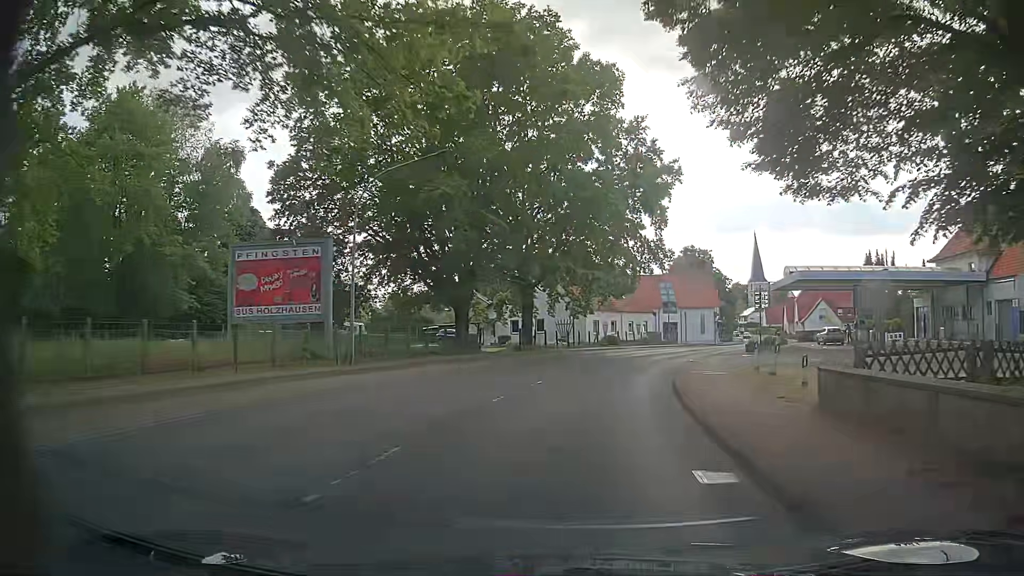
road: primary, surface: asphalt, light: Day
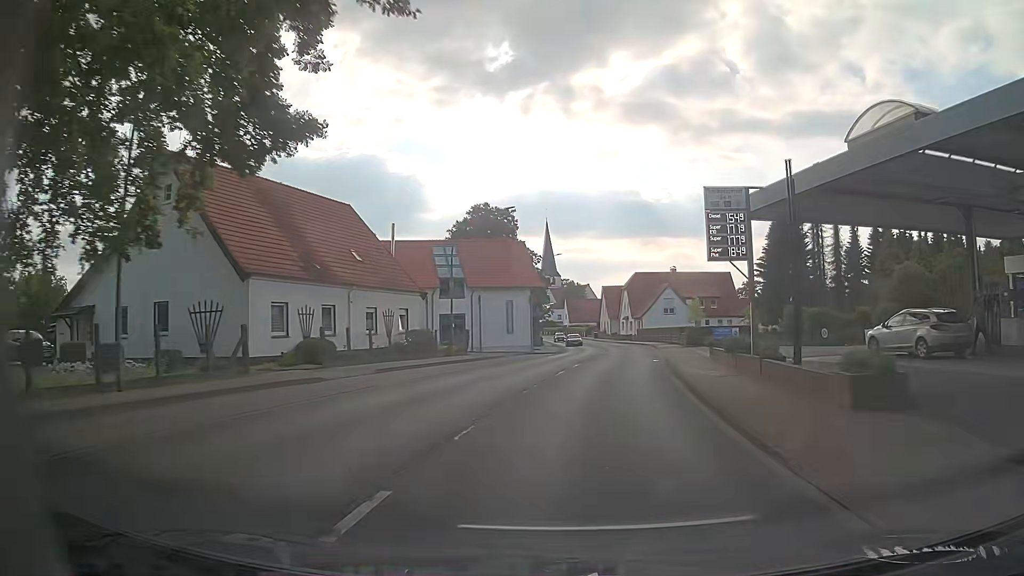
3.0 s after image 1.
(+6.1, +38.9) m; +18°
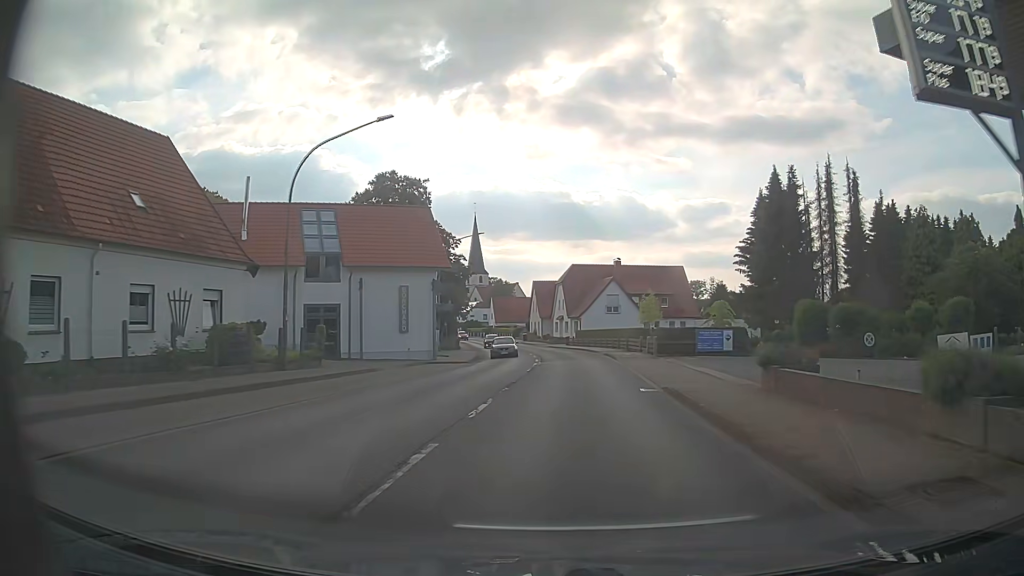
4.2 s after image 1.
(+0.9, +15.7) m; +6°
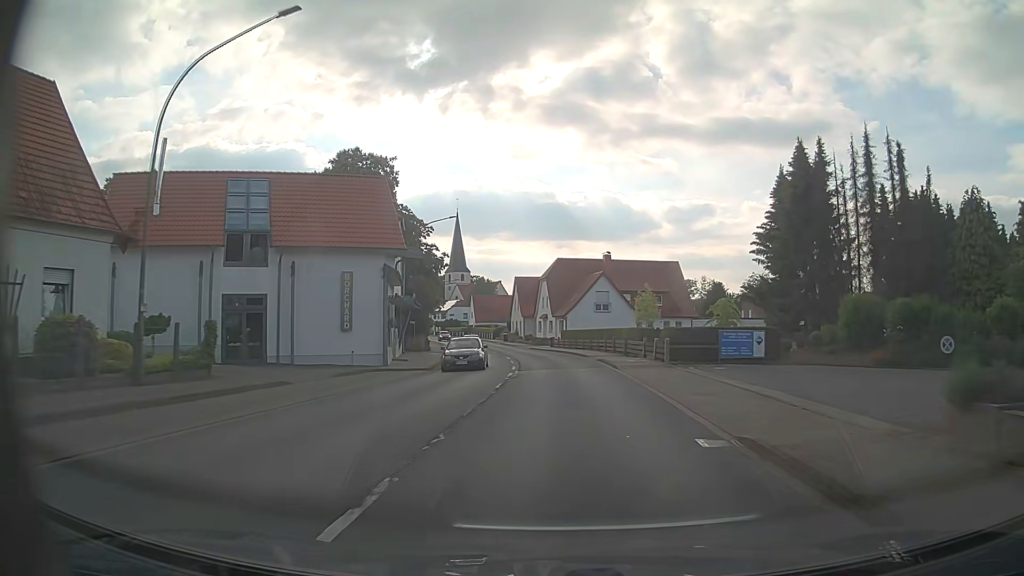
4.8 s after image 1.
(+0.1, +7.9) m; +2°
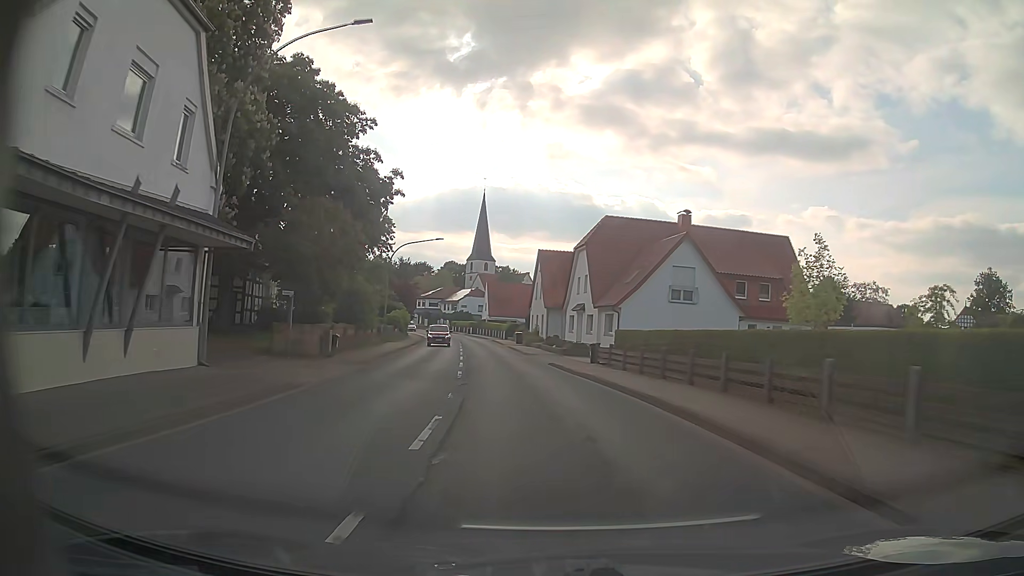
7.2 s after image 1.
(-0.2, +31.6) m; -2°
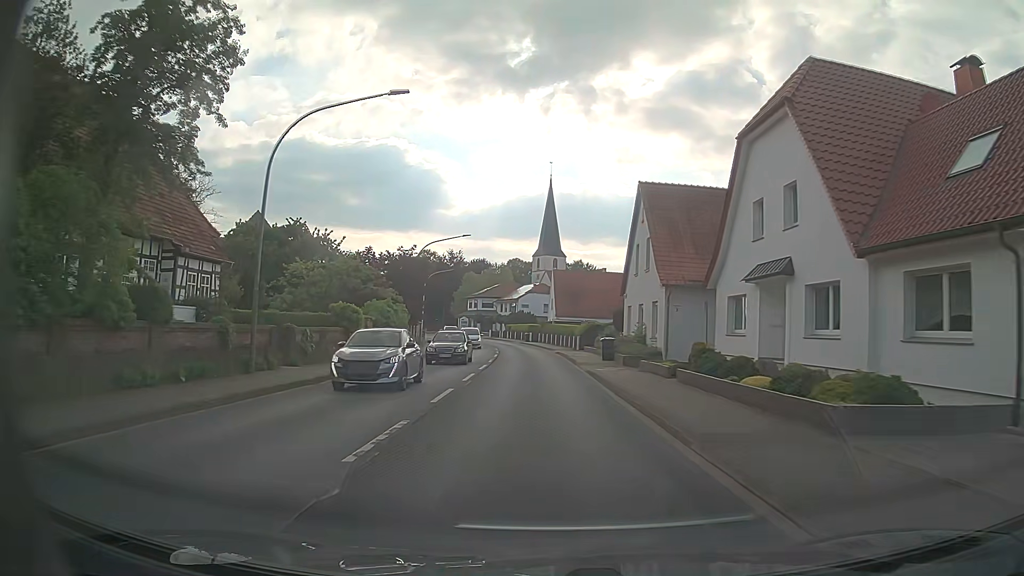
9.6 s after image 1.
(-1.8, +31.6) m; -6°
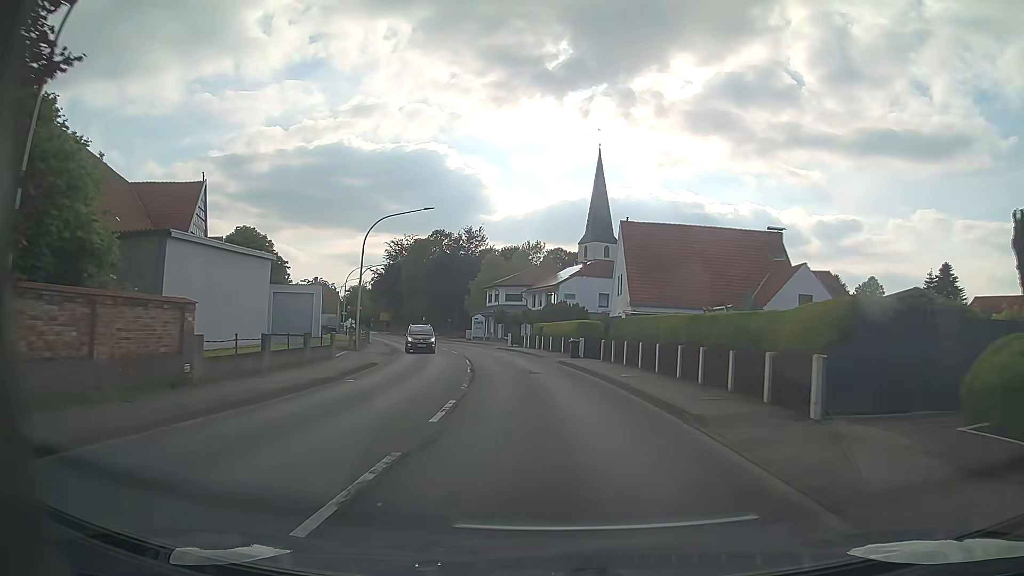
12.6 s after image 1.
(-1.3, +39.4) m; -4°
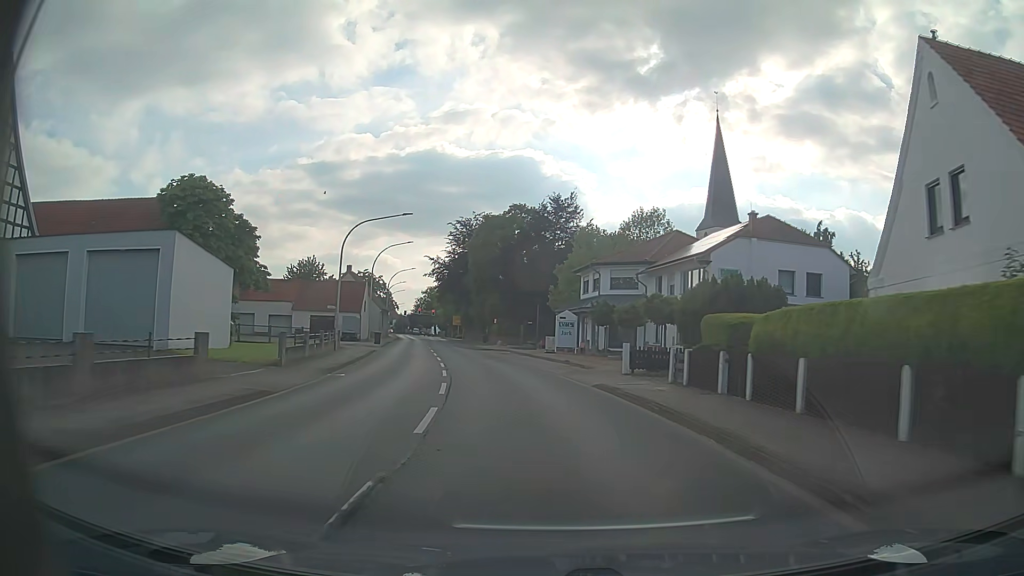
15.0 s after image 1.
(-2.1, +31.4) m; -8°
(0, +10) (-1, +20) (-3, +30) (-4, +40) (-6, +50) (-8, +59) (-10, +69) (-12, +79) (-14, +89) (-16, +99) m
